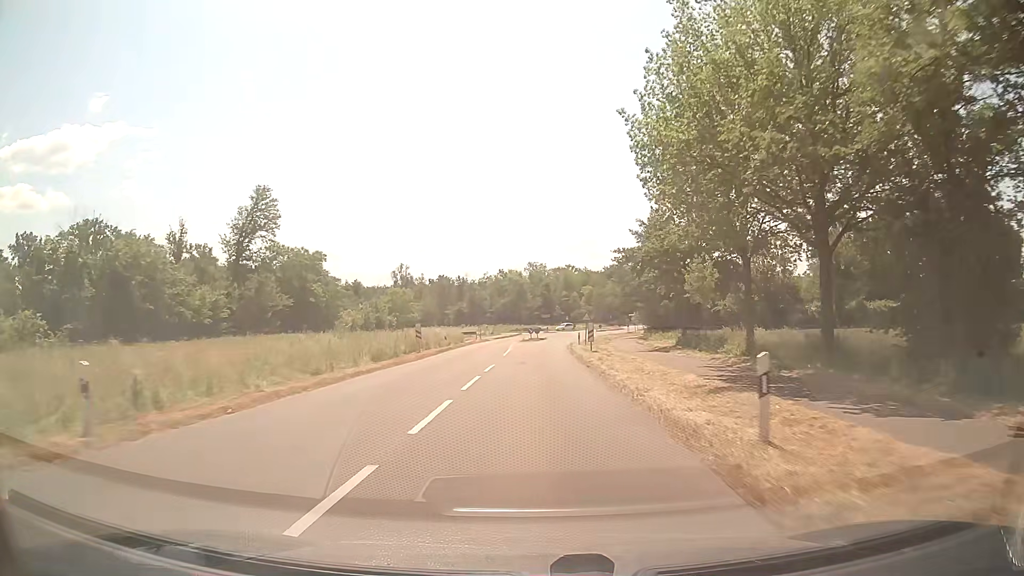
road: secondary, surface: asphalt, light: Day
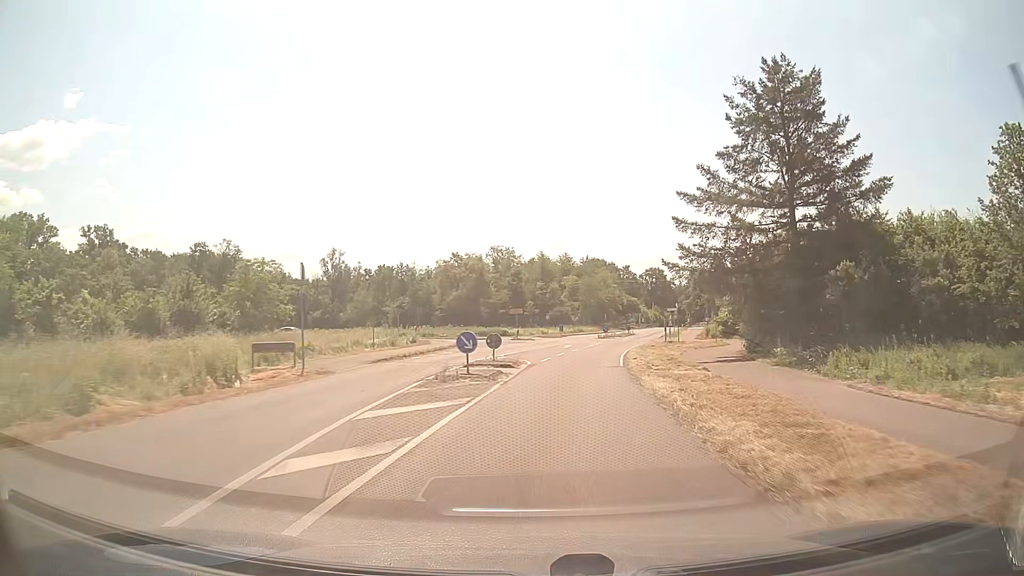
(+0.6, +46.6) m; +3°
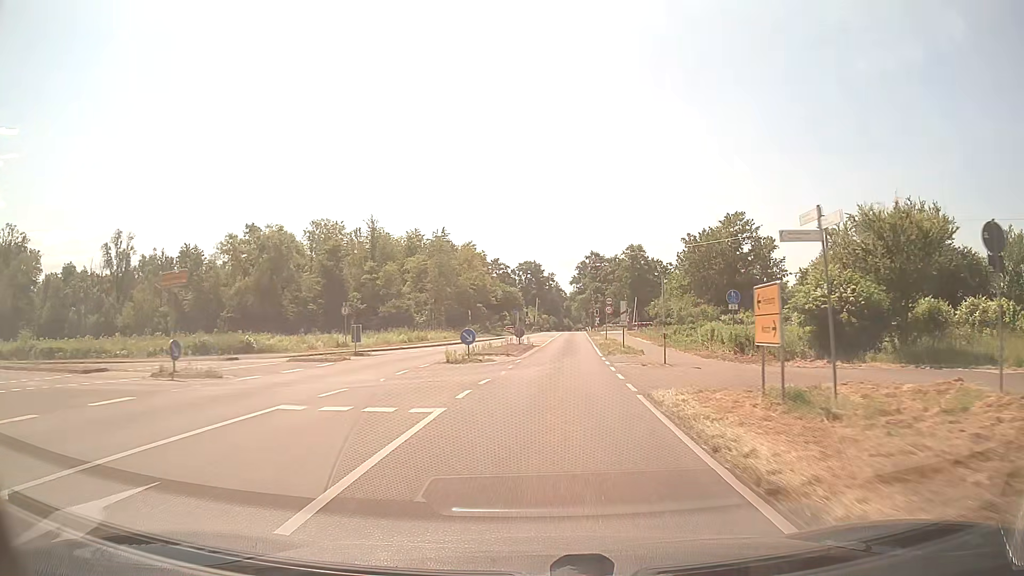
(+4.9, +46.0) m; +12°
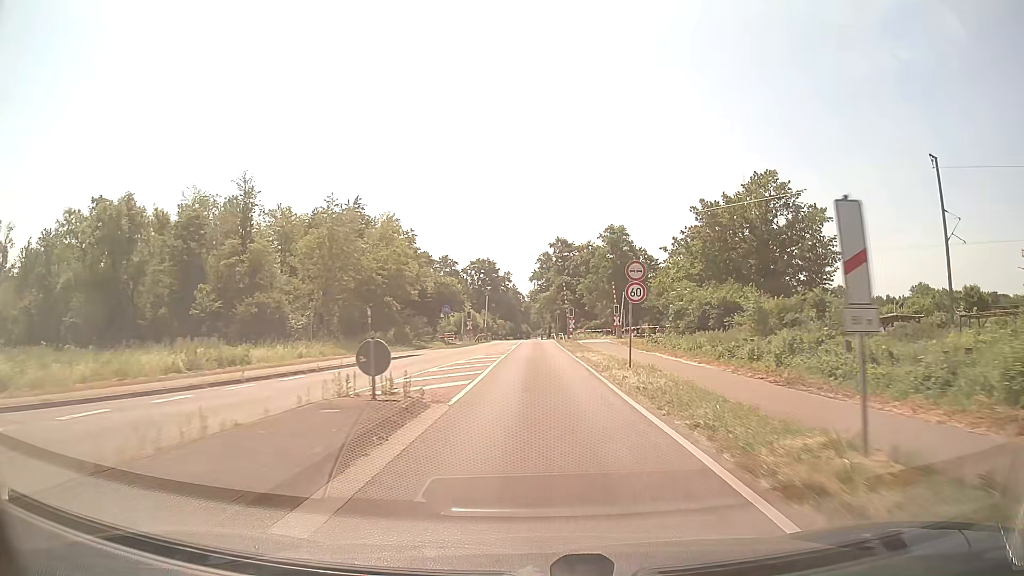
(+1.0, +27.8) m; +4°
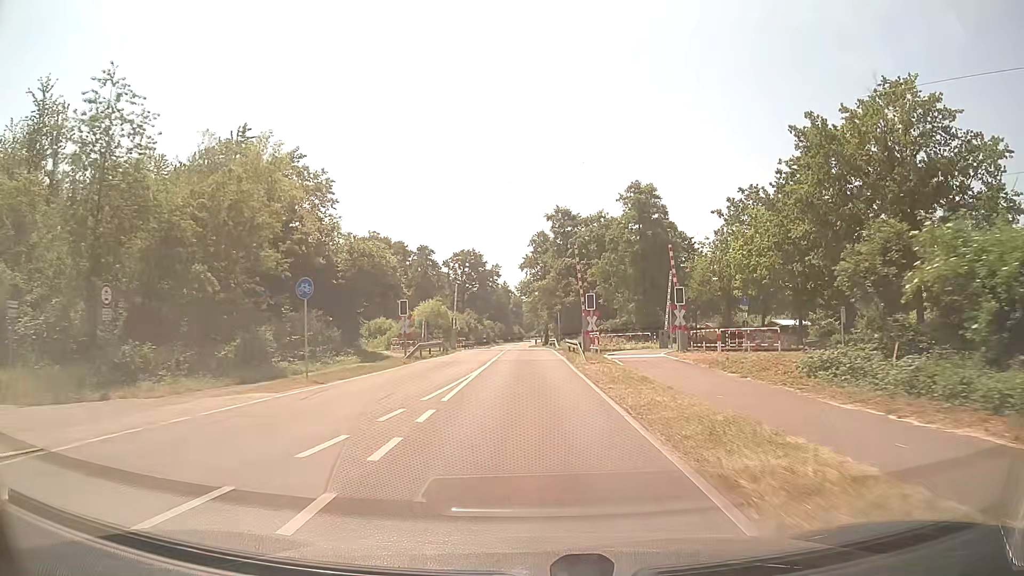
(+0.1, +27.6) m; +1°
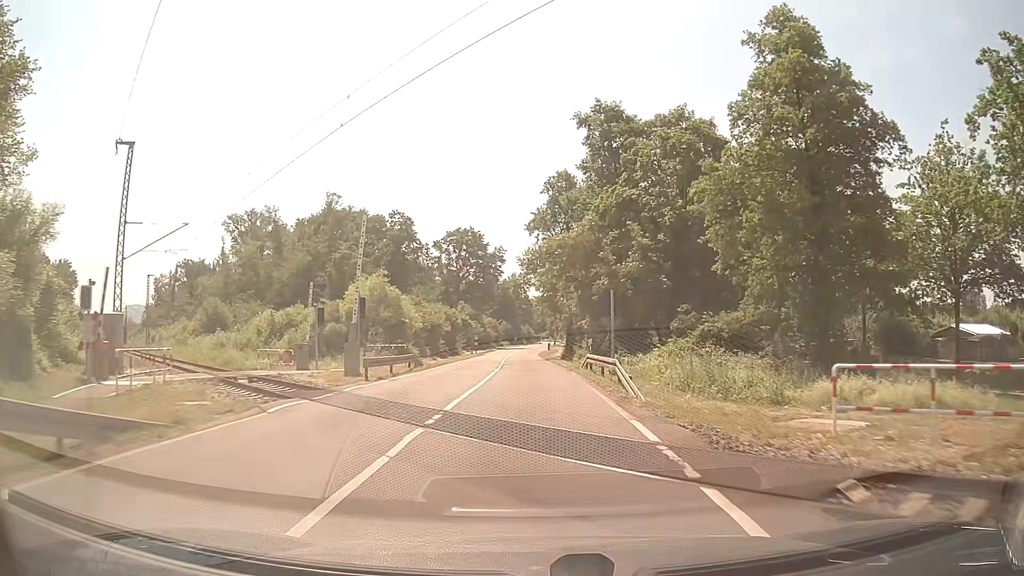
(-0.4, +36.0) m; -1°
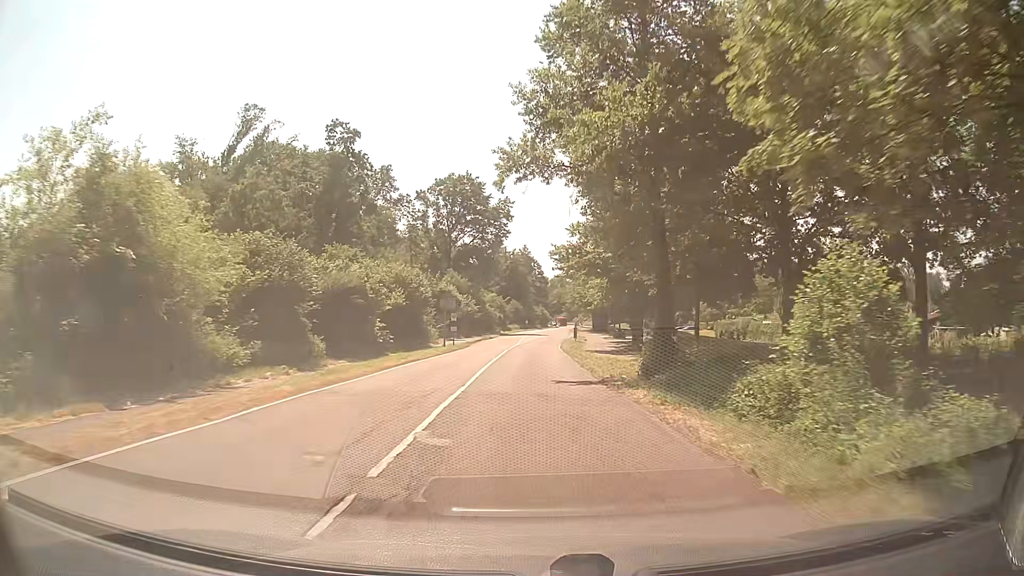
(-0.2, +35.6) m; -1°
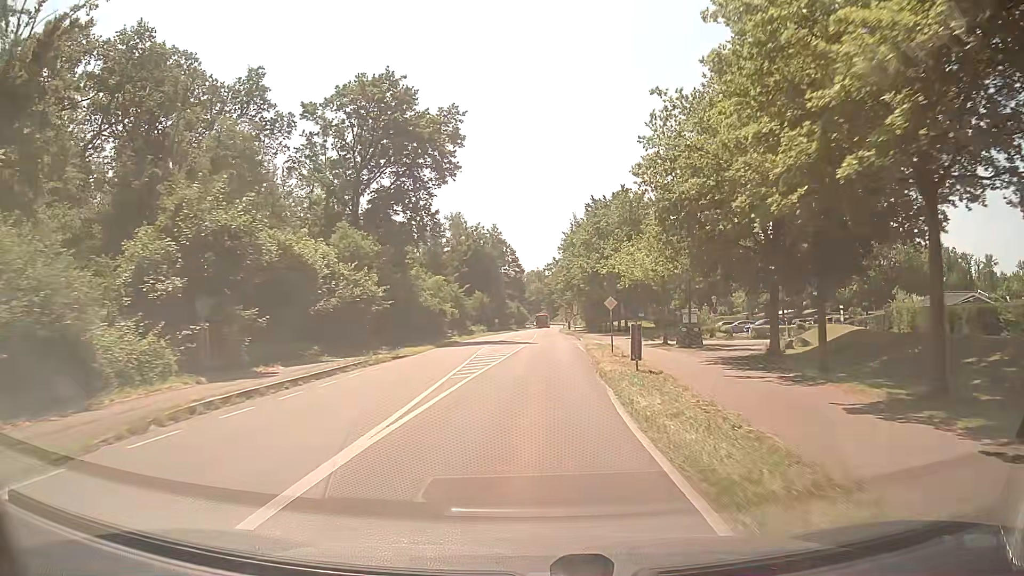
(+0.4, +44.9) m; +2°
(0, +10) (0, +20) (0, +30) (+1, +40) (+1, +50) (+1, +60) (+1, +70) (+1, +80) (+2, +90) (+2, +100) m
